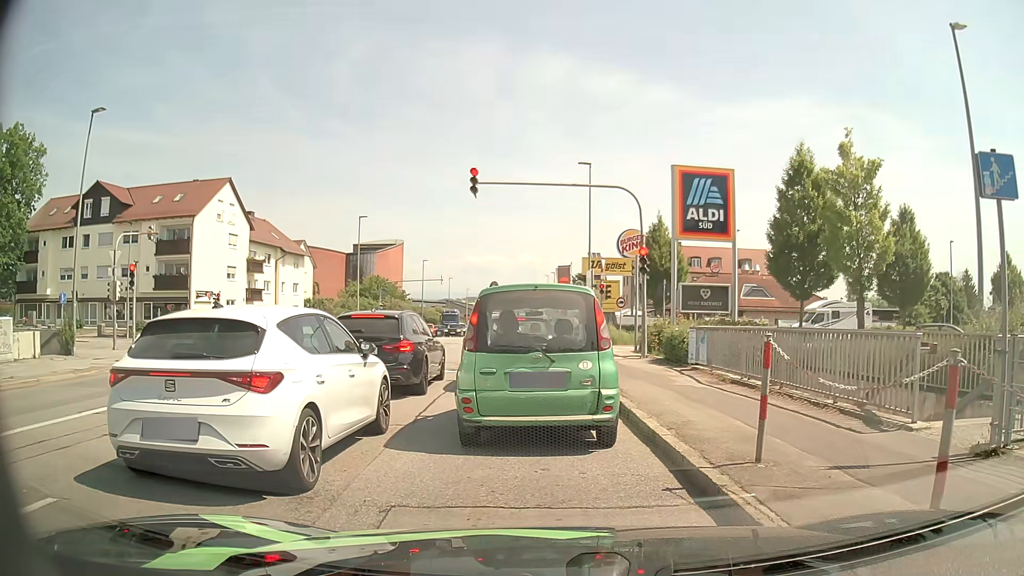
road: tertiary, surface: asphalt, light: Day
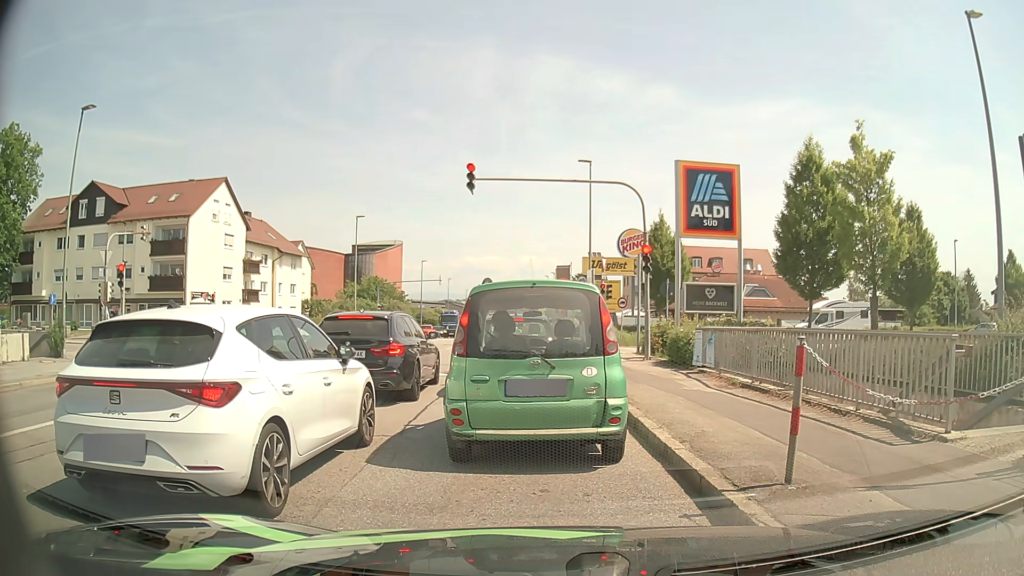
(0.0, +0.7) m; 0°
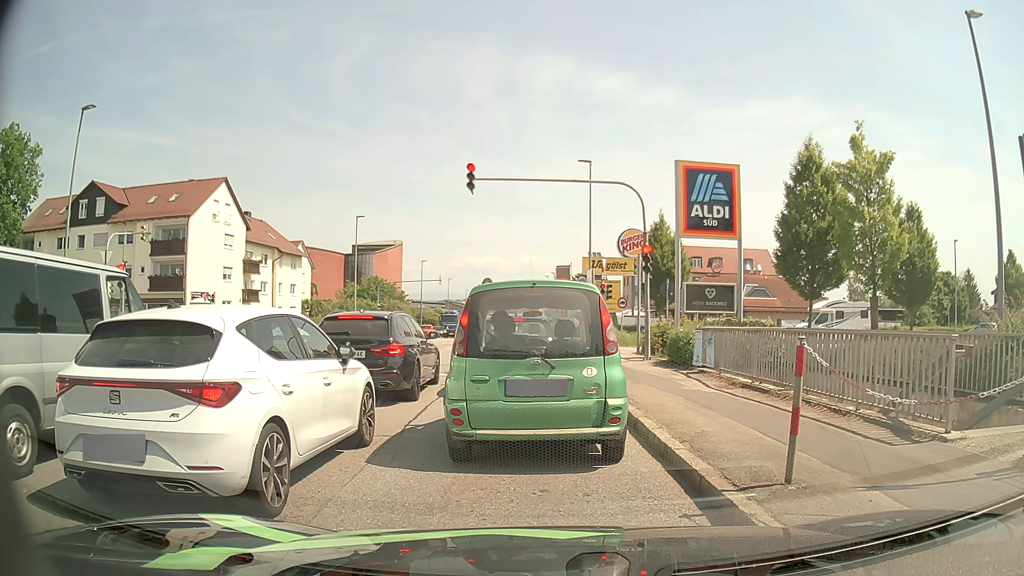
(0.0, 0.0) m; 0°
(0, +10) (0, +20) (-1, +30) (-1, +40) (-1, +50) (-2, +60) (-2, +70) (-2, +80) (-3, +90) (-3, +100) m
